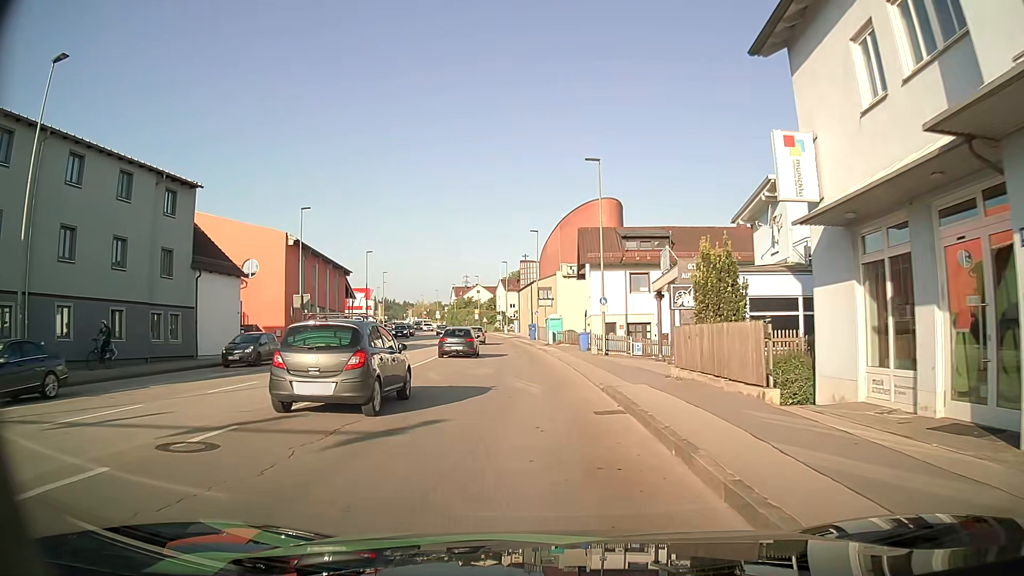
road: tertiary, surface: asphalt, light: Day
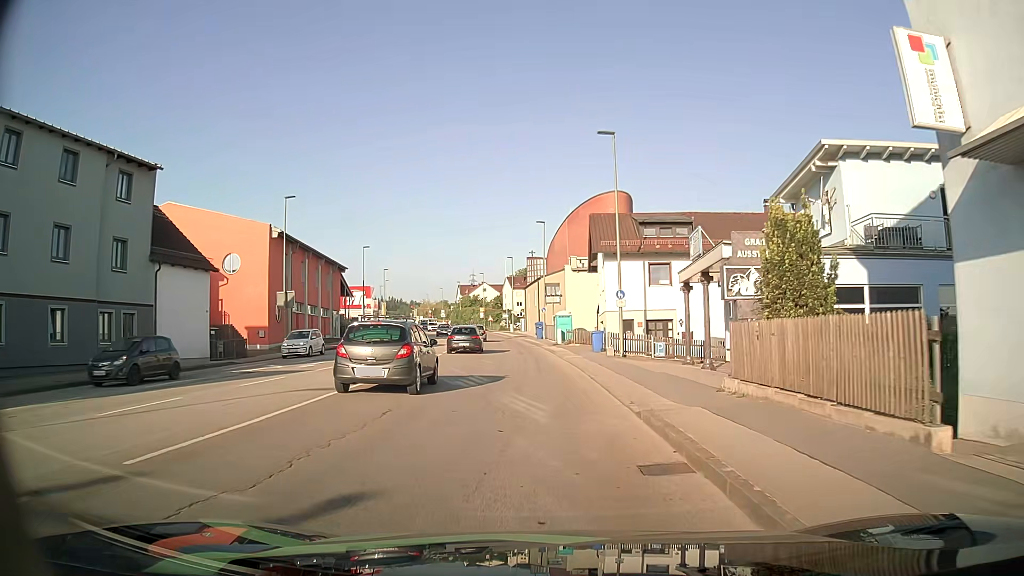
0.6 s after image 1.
(0.0, +4.6) m; 0°
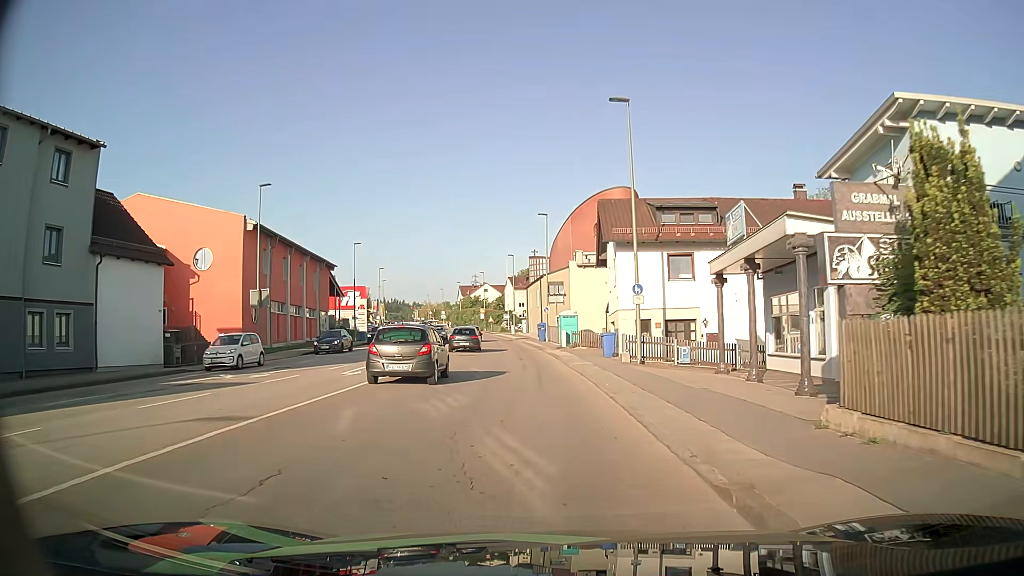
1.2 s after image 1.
(-0.1, +4.8) m; -1°
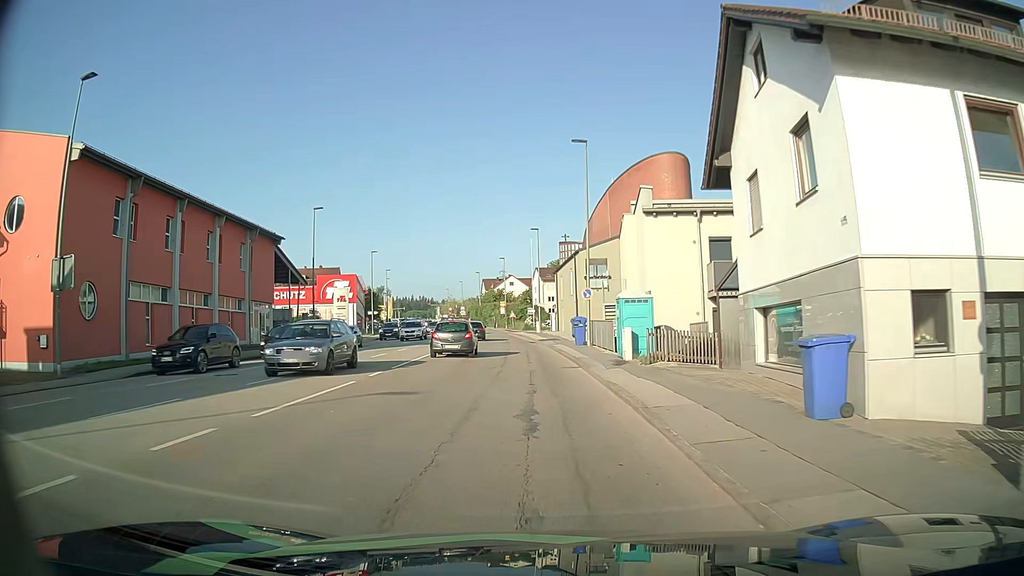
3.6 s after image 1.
(-0.6, +21.3) m; -3°
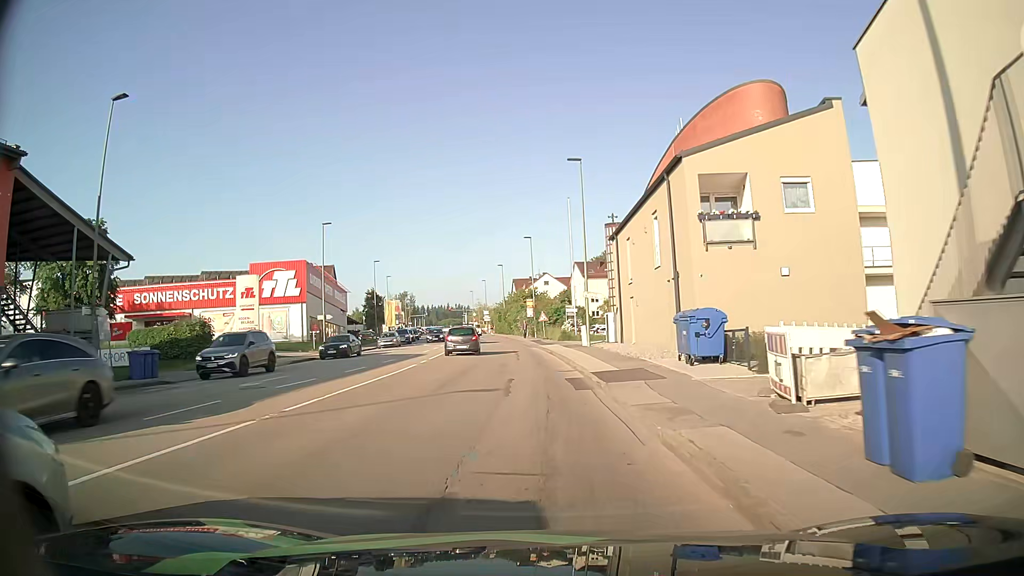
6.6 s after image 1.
(-1.0, +30.3) m; -3°
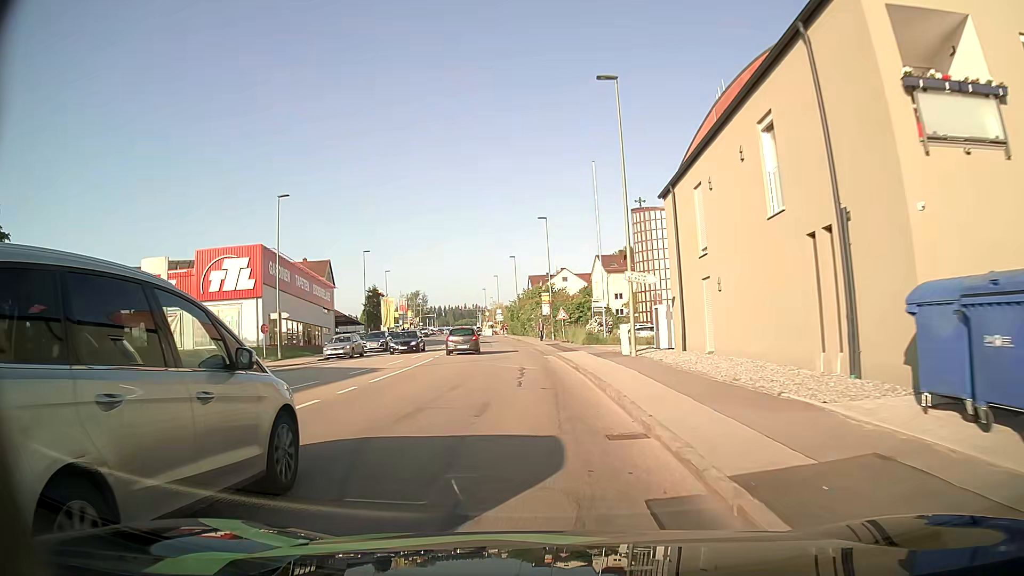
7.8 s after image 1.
(-0.2, +12.7) m; -2°
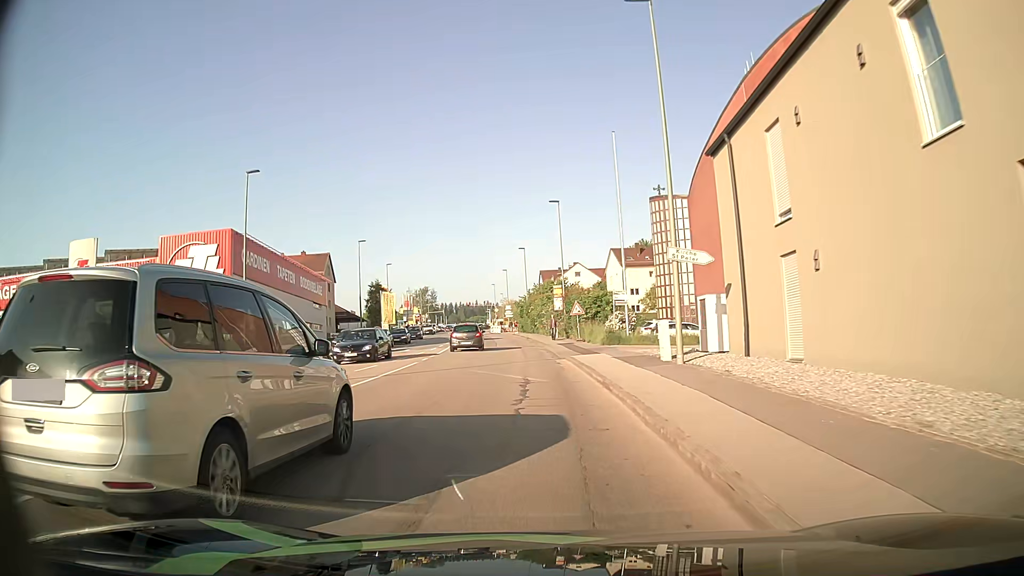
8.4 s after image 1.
(-0.1, +6.4) m; -1°
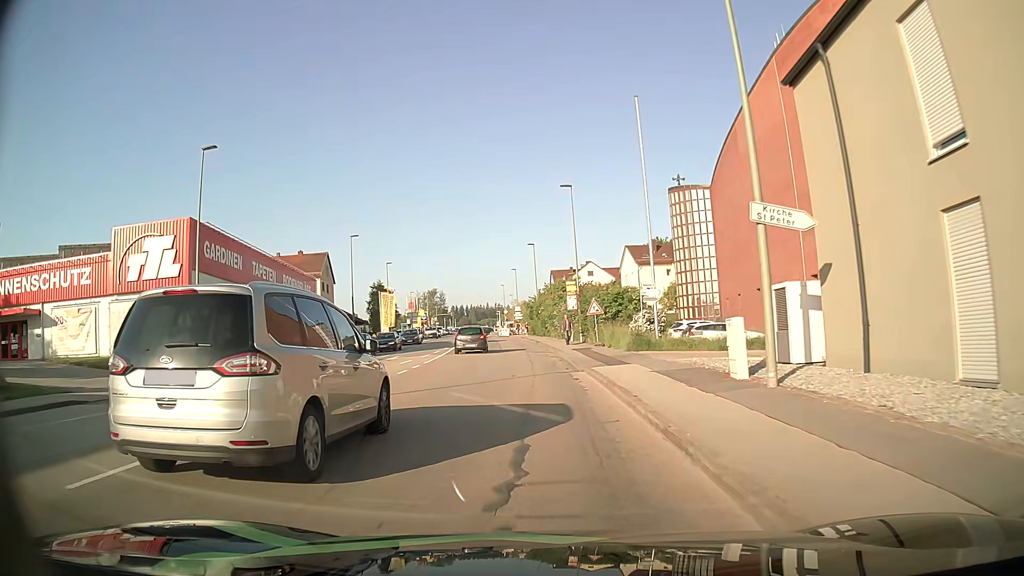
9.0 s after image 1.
(-0.1, +6.3) m; -1°
(0, +10) (0, +20) (-1, +30) (-2, +40) (-3, +50) (-4, +60) (-6, +70) (-7, +80) (-8, +90) (-9, +99) m
